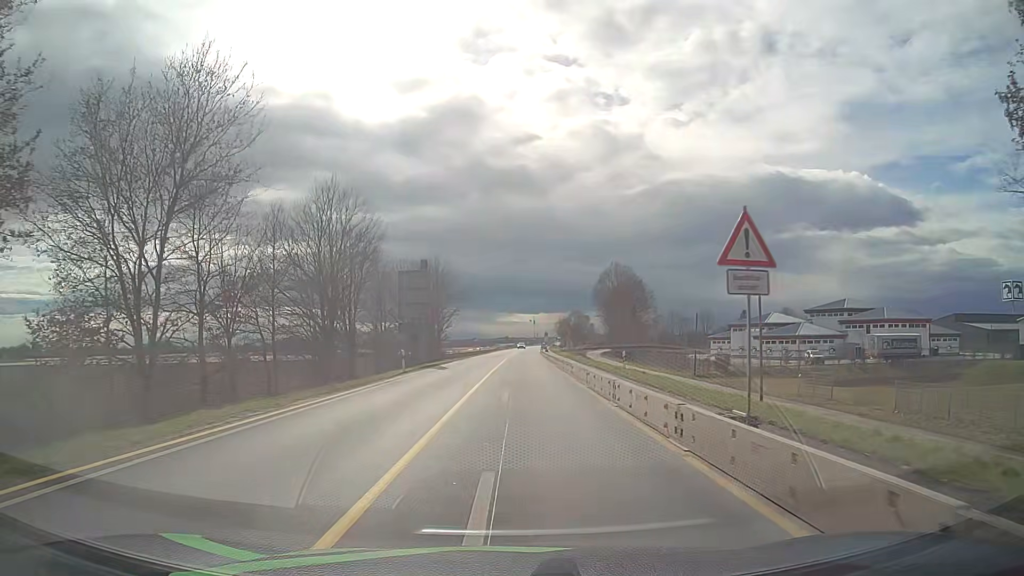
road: primary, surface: asphalt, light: Day
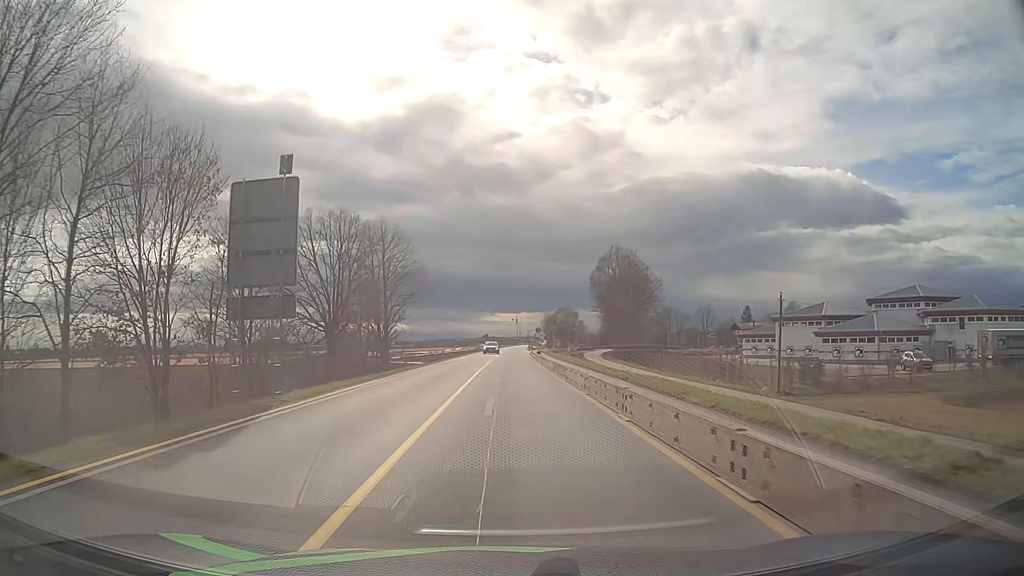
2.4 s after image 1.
(+0.4, +26.8) m; +2°
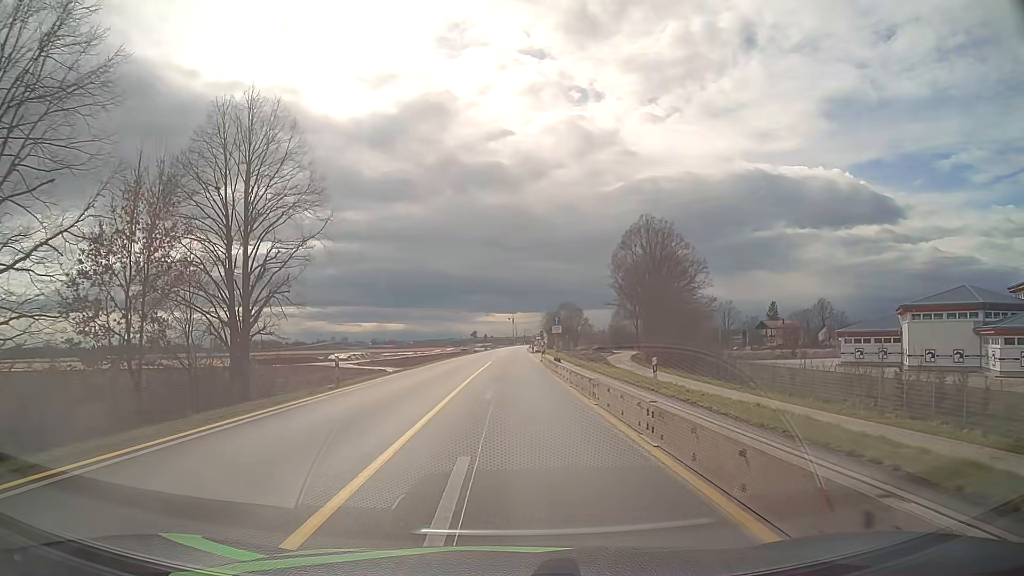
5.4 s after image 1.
(+0.1, +32.8) m; 0°
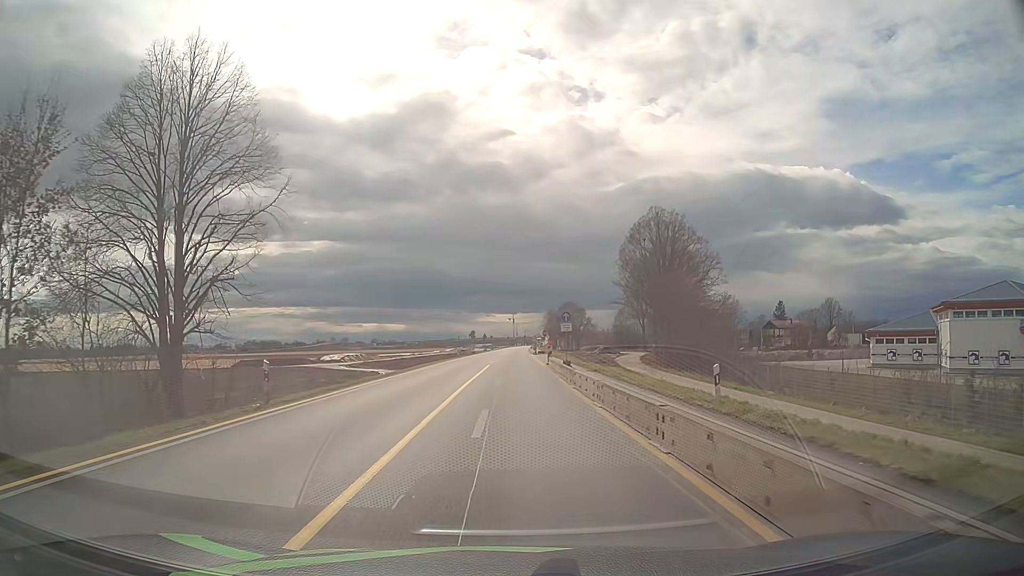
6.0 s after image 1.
(0.0, +6.5) m; 0°
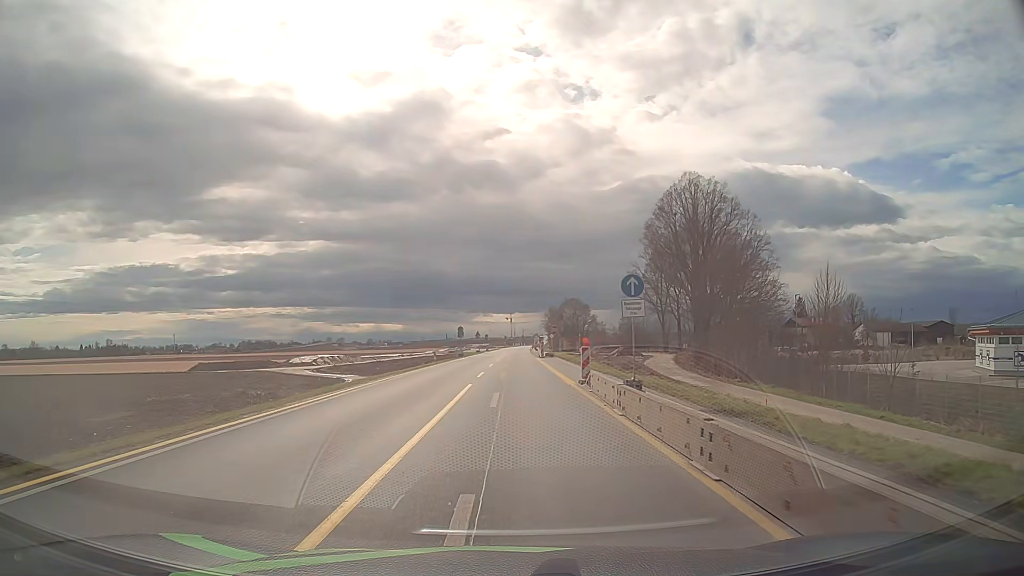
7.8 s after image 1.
(0.0, +19.7) m; 0°
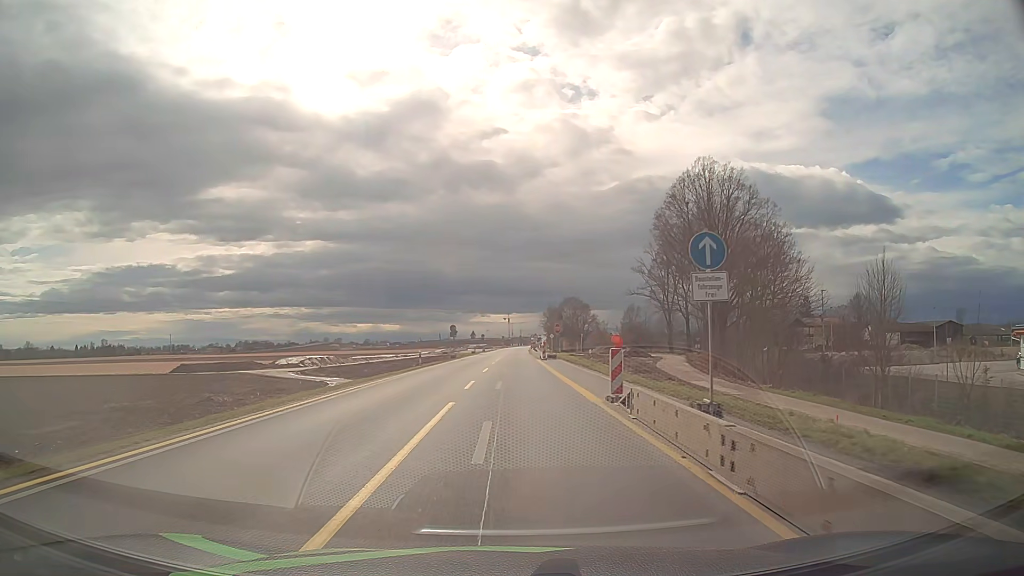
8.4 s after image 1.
(0.0, +6.6) m; 0°
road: motorway
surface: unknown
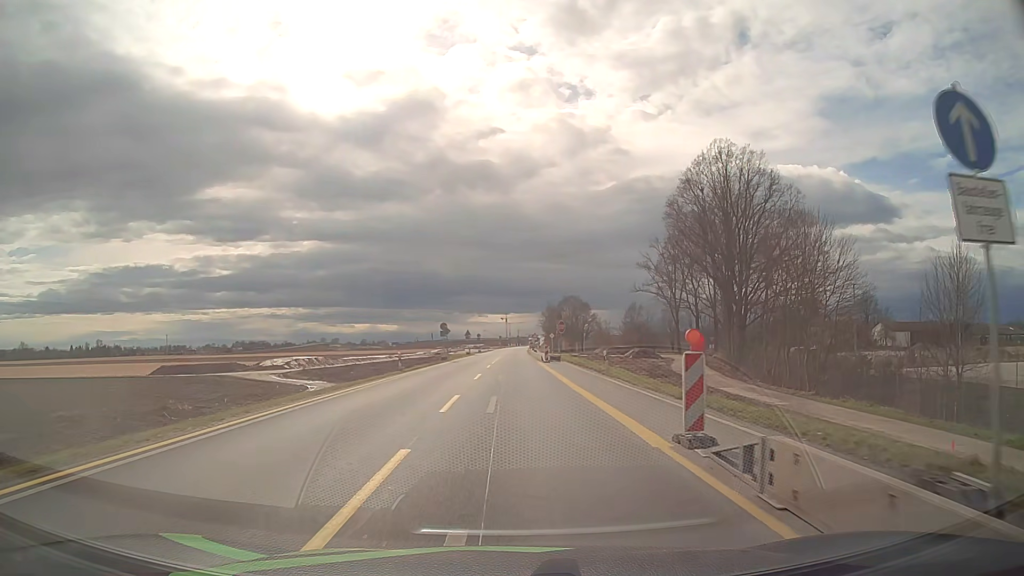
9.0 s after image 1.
(0.0, +6.7) m; 0°
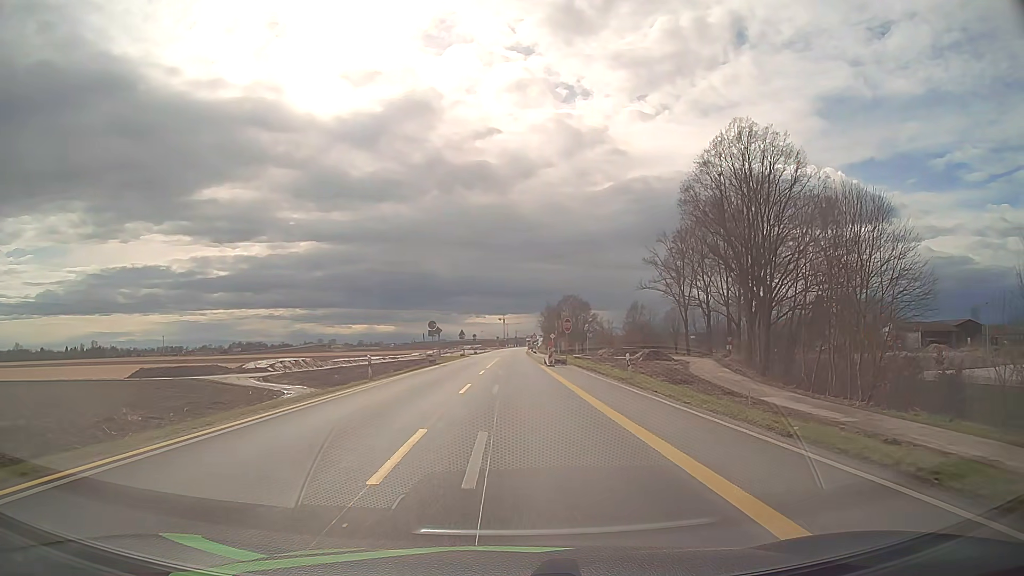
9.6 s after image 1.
(0.0, +6.7) m; 0°
(0, +10) (0, +20) (0, +30) (0, +40) (0, +50) (0, +60) (0, +70) (+1, +80) (+1, +90) (+1, +100) m
